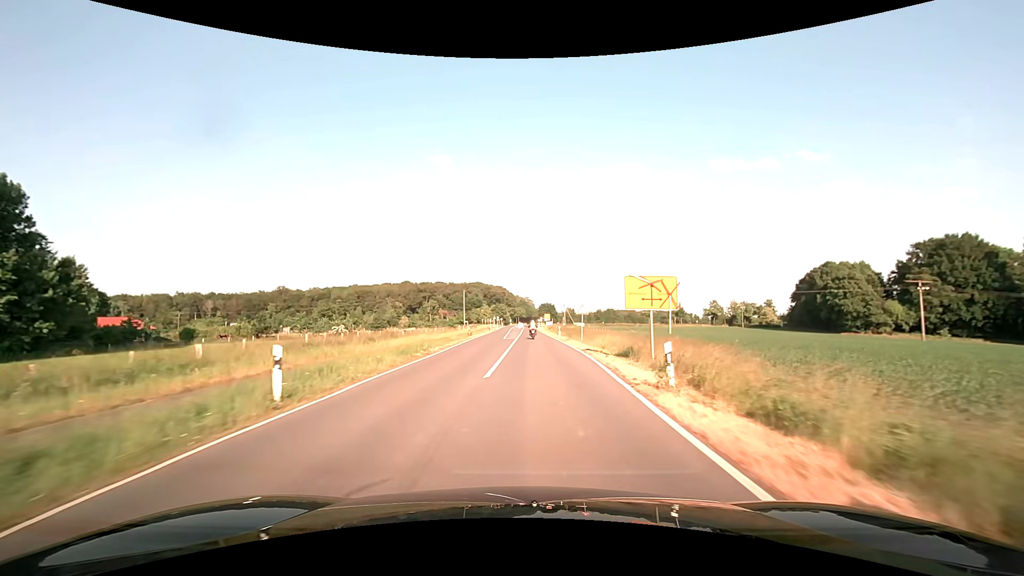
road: secondary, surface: asphalt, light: Day
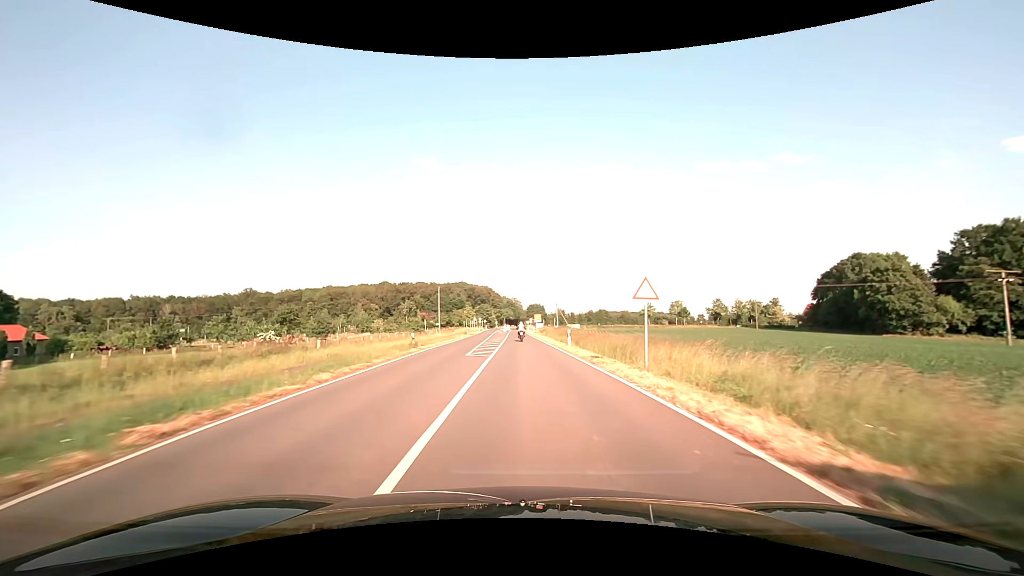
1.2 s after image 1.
(+0.2, +21.7) m; +1°
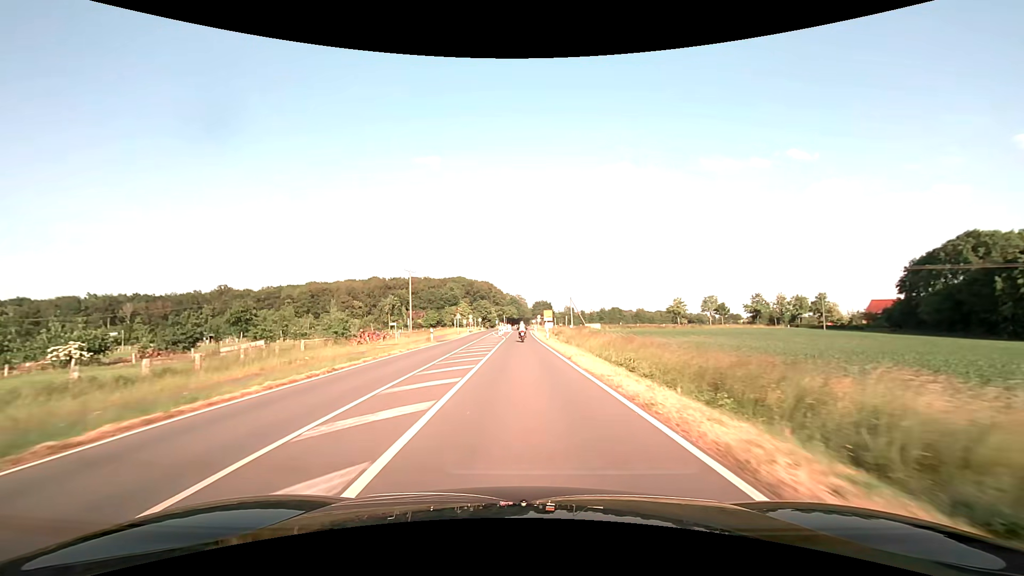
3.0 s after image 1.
(0.0, +32.4) m; 0°
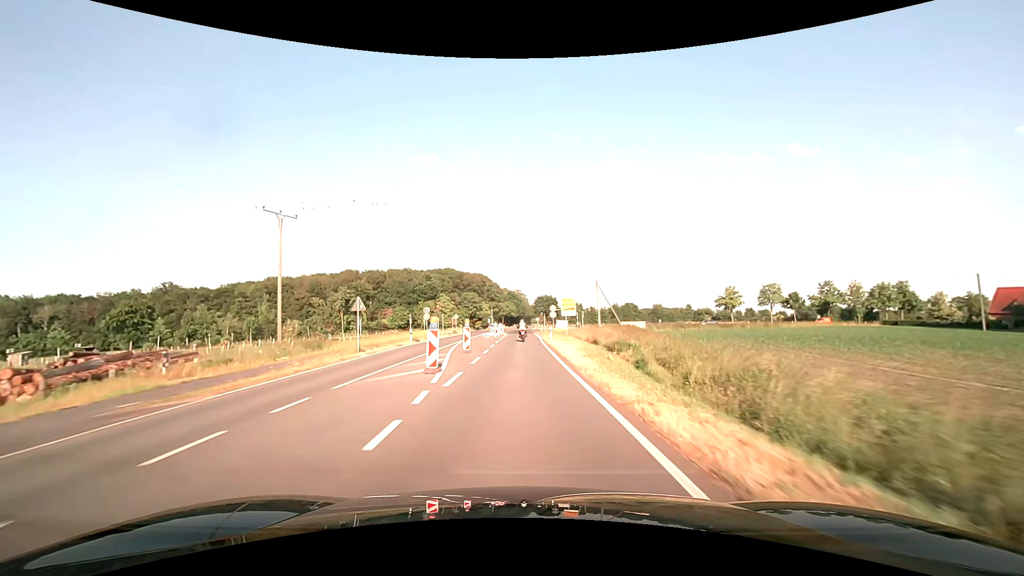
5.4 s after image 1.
(-0.1, +43.0) m; 0°
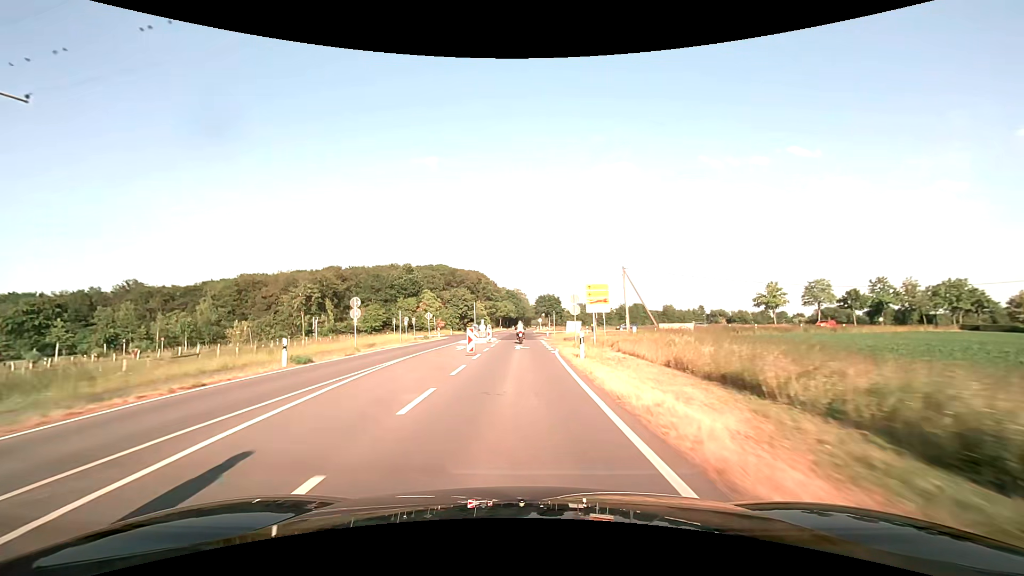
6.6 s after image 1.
(0.0, +21.5) m; 0°
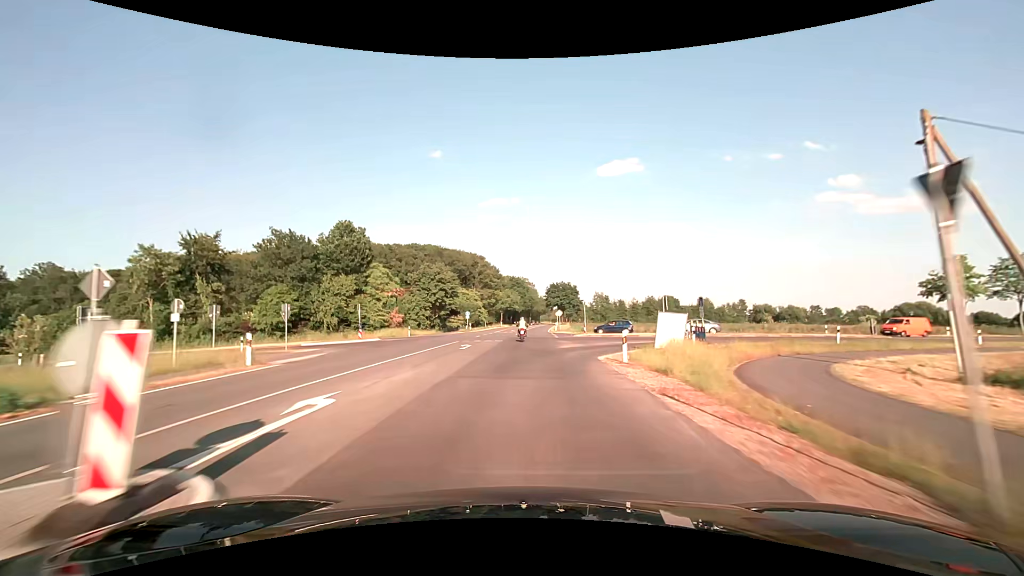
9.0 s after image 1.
(-0.3, +42.7) m; -1°
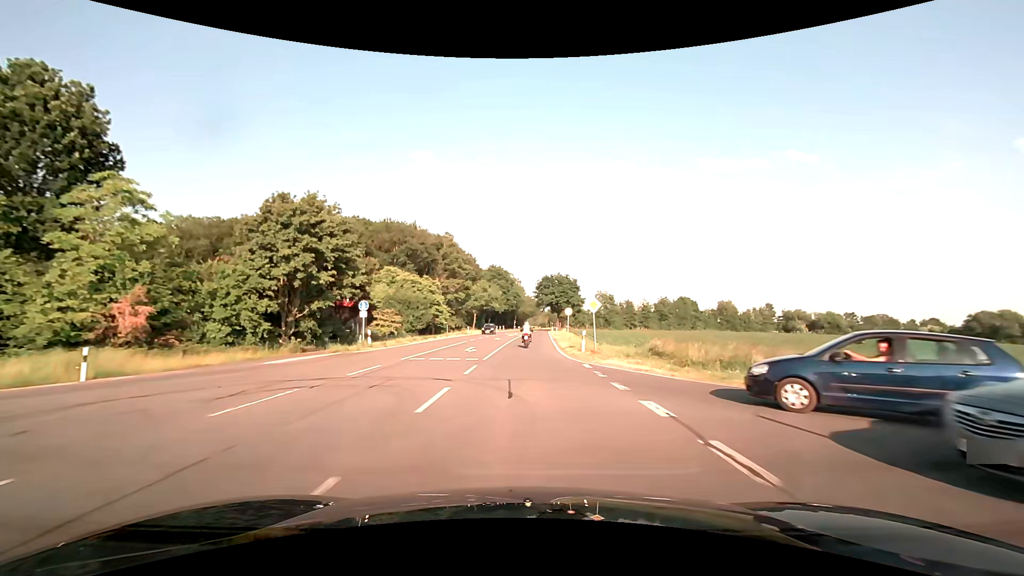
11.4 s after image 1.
(+0.5, +42.7) m; +2°
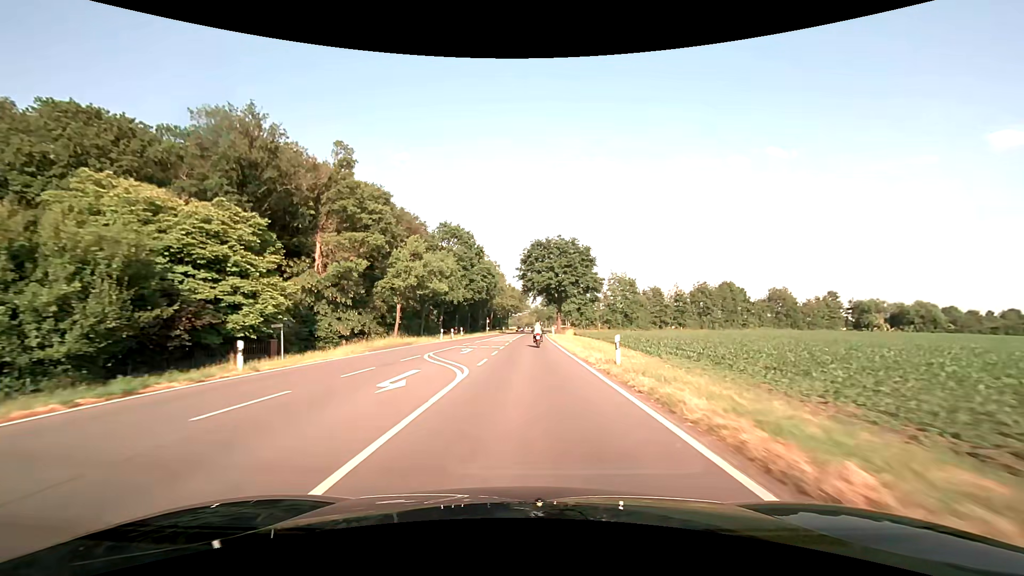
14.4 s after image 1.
(+1.0, +53.2) m; +2°
(0, +10) (0, +20) (0, +30) (0, +40) (+1, +50) (+1, +60) (+1, +70) (+2, +80) (+2, +90) (+3, +100) m
